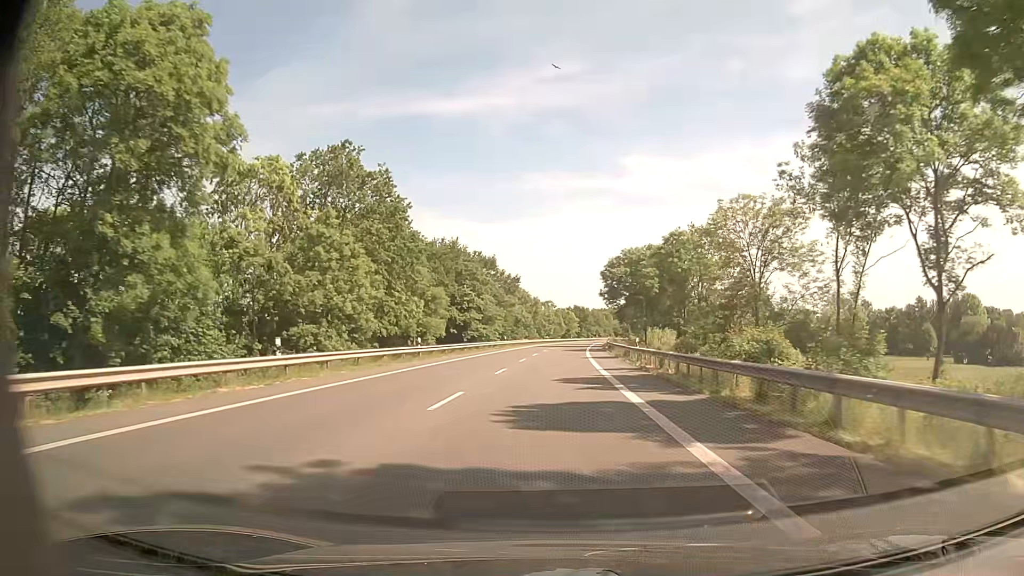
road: primary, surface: asphalt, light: Day
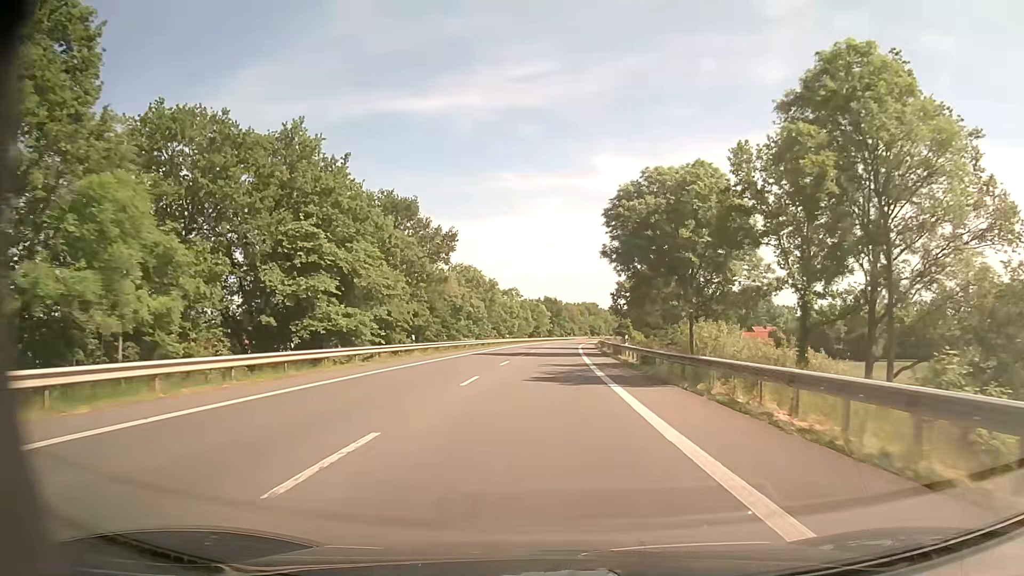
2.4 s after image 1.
(+0.9, +43.1) m; +2°
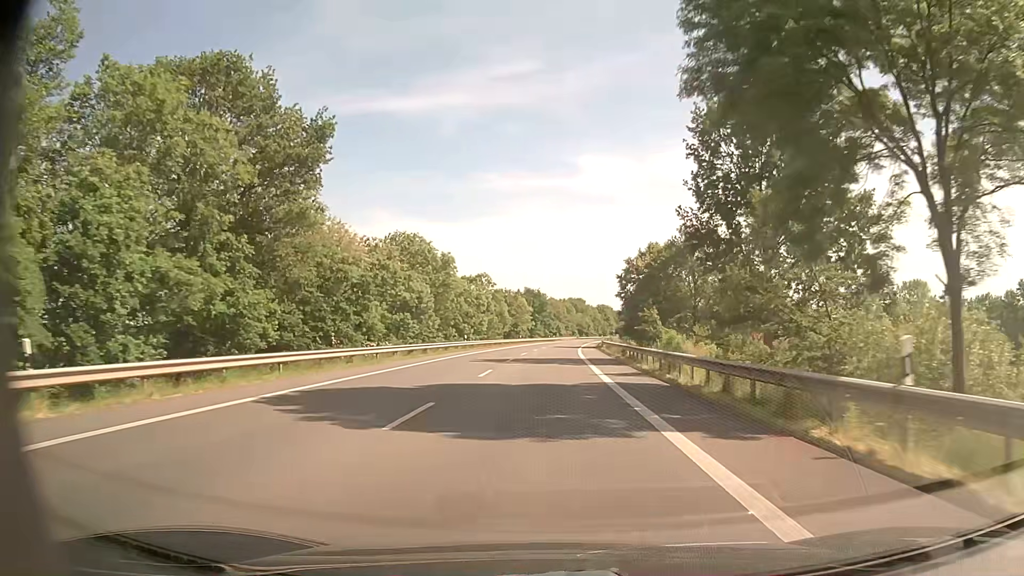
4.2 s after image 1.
(+0.4, +32.2) m; +2°
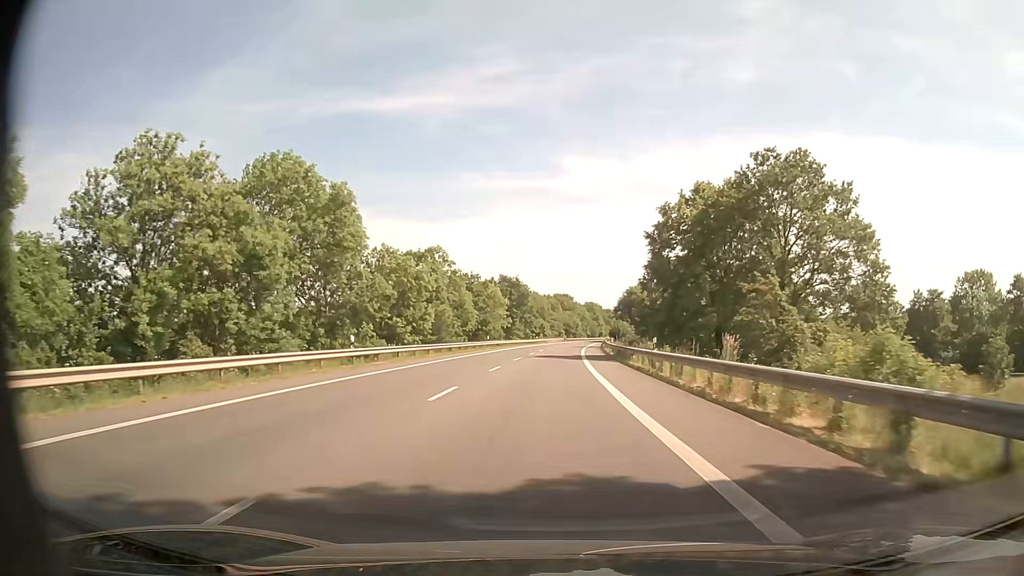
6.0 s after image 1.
(+0.3, +32.2) m; +1°
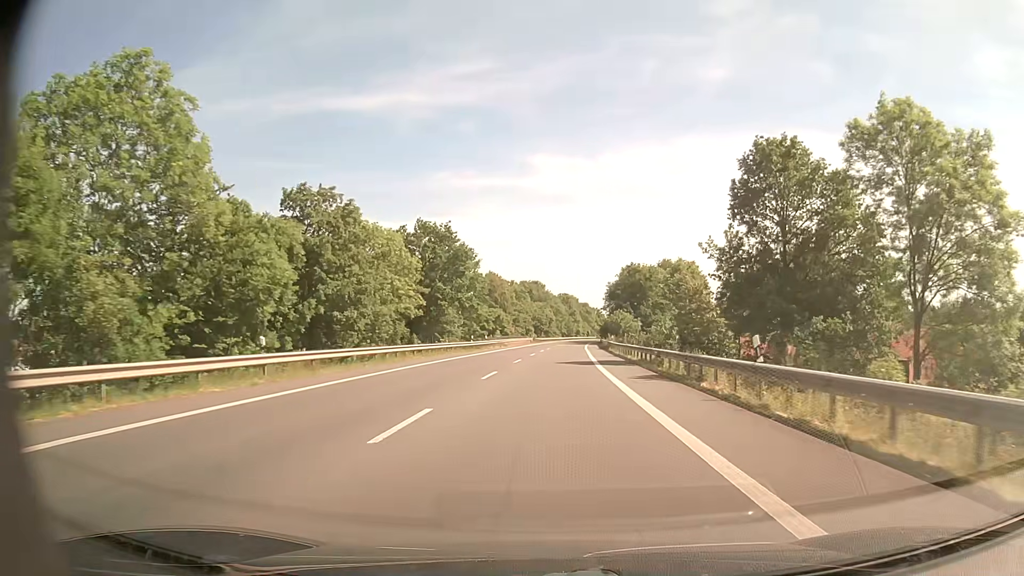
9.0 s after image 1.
(+1.0, +53.7) m; +2°
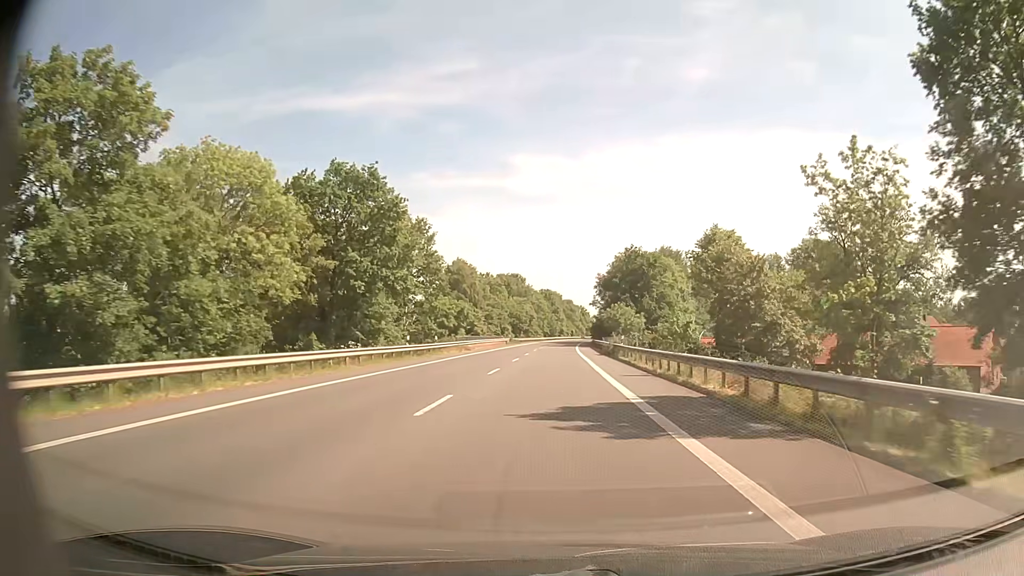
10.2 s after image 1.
(+0.3, +21.5) m; +2°
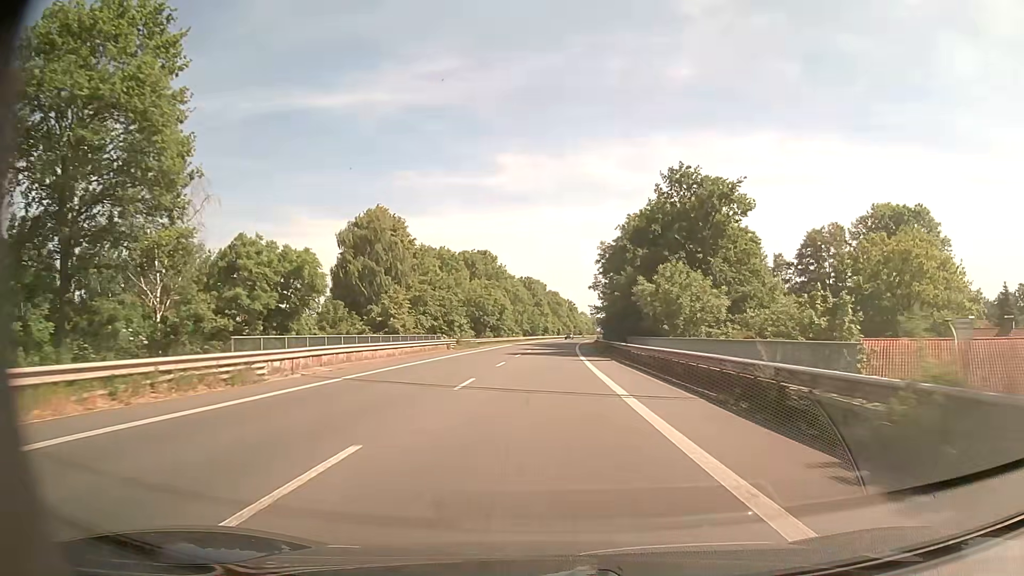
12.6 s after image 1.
(+0.6, +43.1) m; +1°
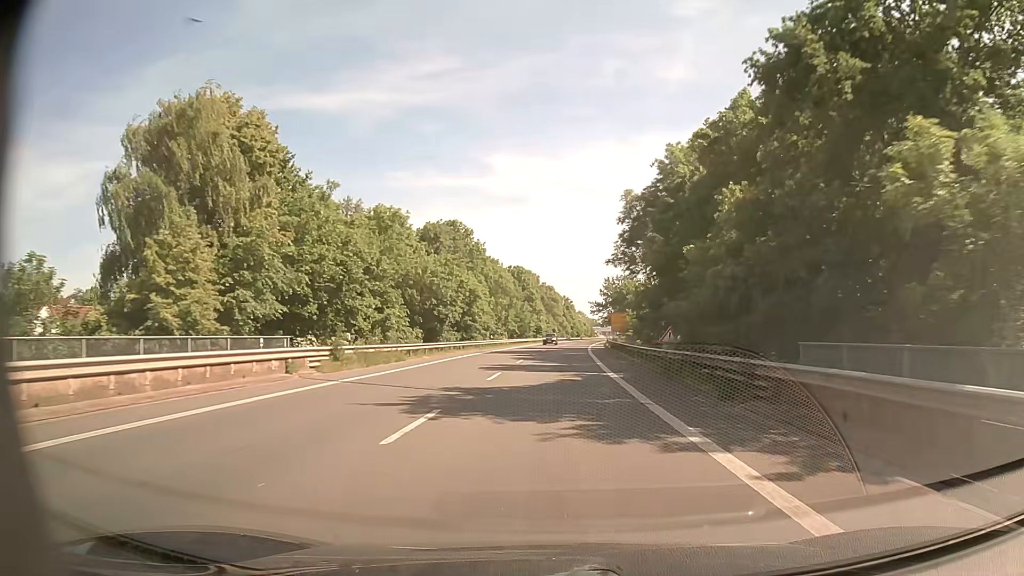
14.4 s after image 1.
(+0.1, +32.4) m; +1°
(0, +10) (0, +20) (0, +30) (+1, +40) (+1, +50) (+2, +60) (+2, +70) (+3, +80) (+4, +90) (+5, +100) m
